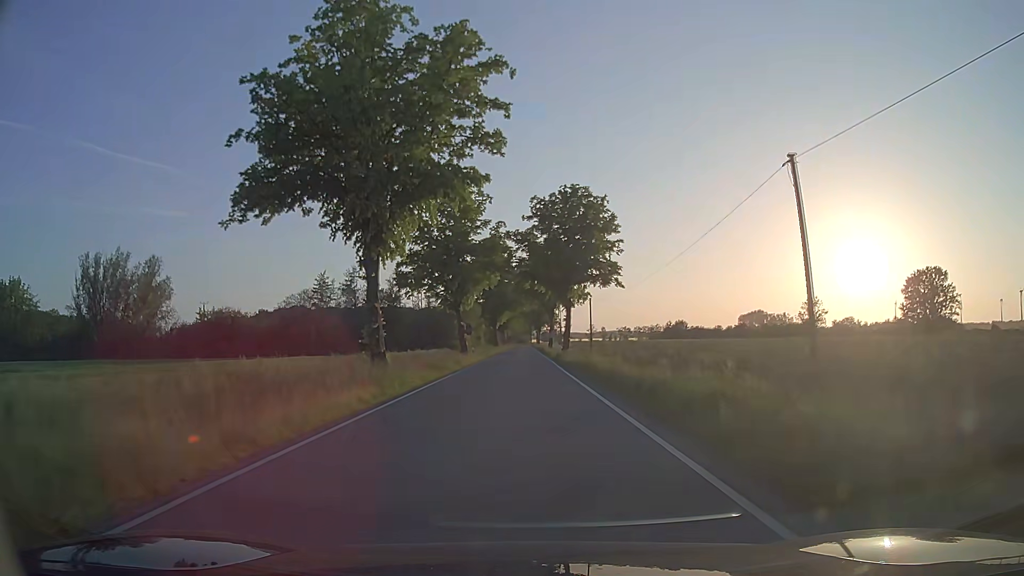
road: tertiary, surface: asphalt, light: Day
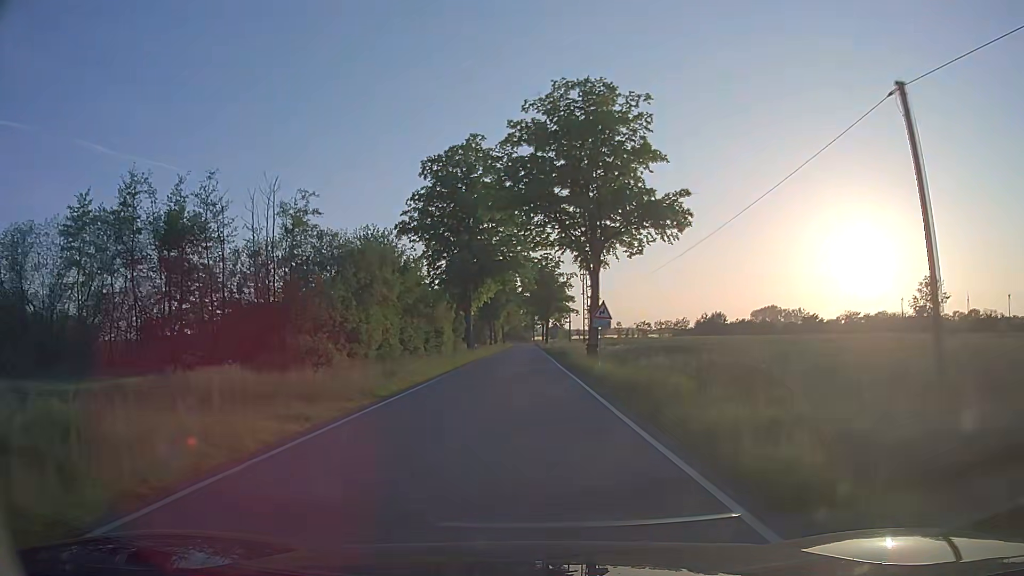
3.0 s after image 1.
(-0.1, +51.0) m; 0°
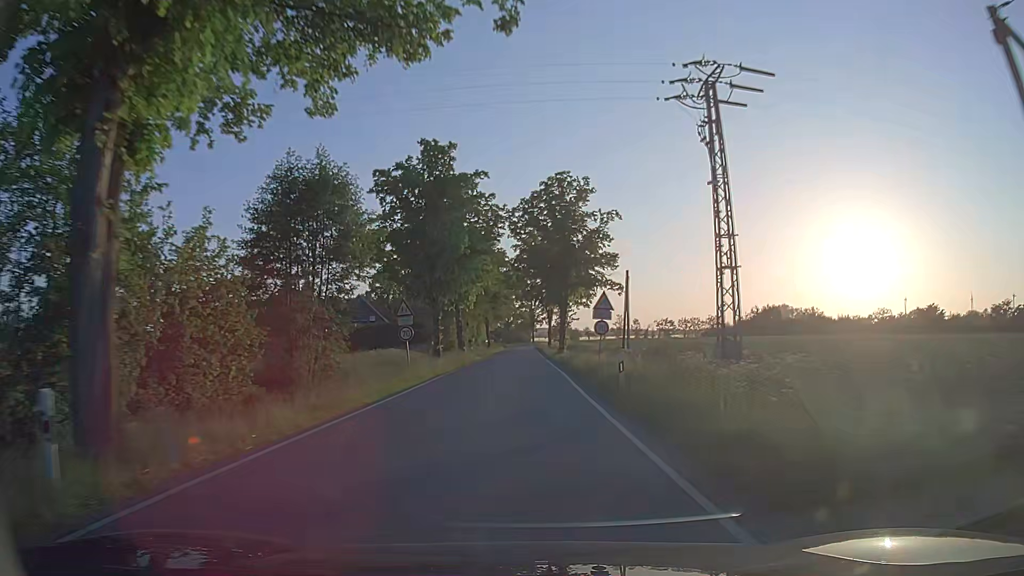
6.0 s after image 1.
(+0.3, +50.1) m; 0°
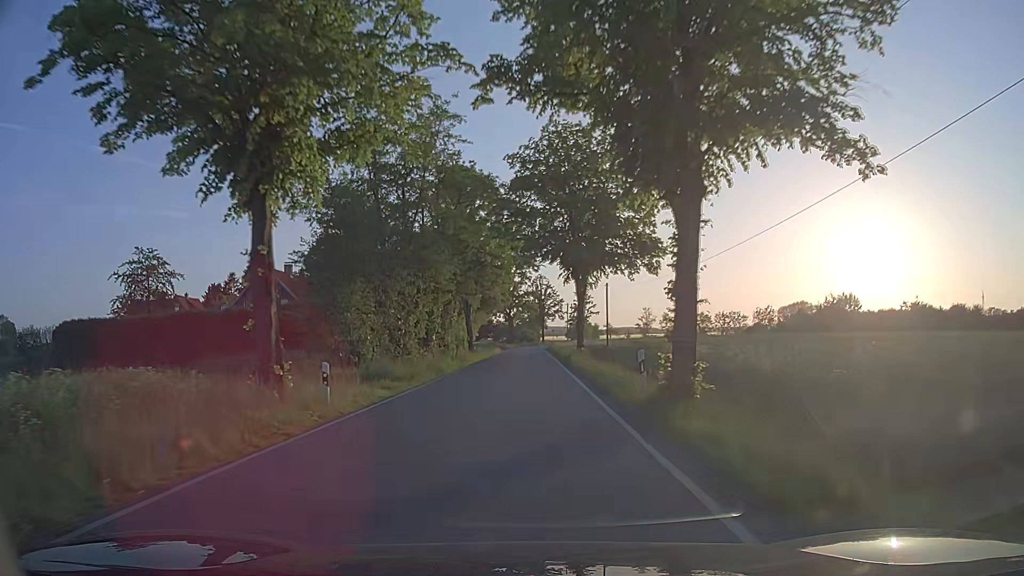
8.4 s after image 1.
(-0.2, +39.4) m; -1°
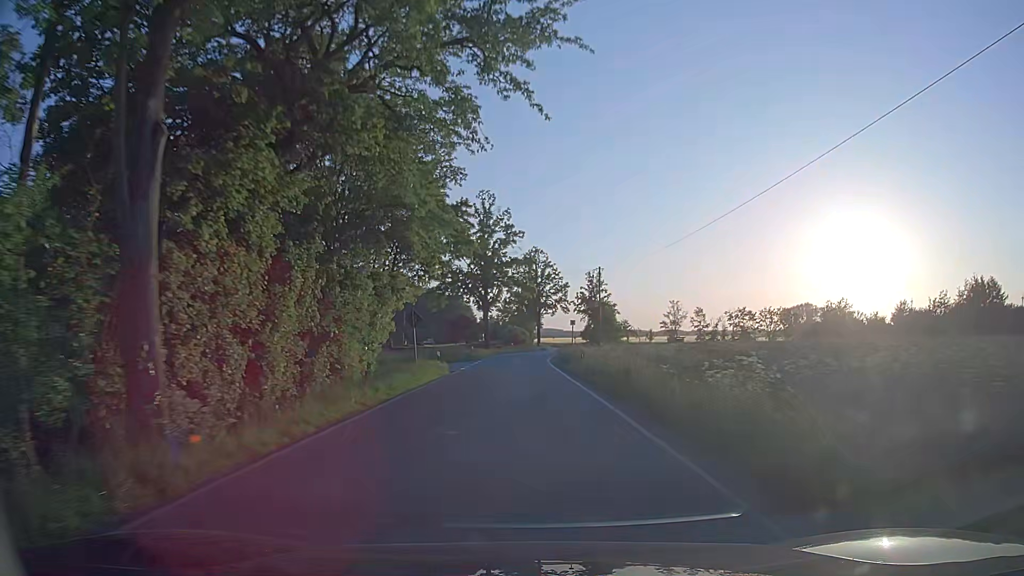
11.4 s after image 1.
(-0.1, +48.3) m; +1°
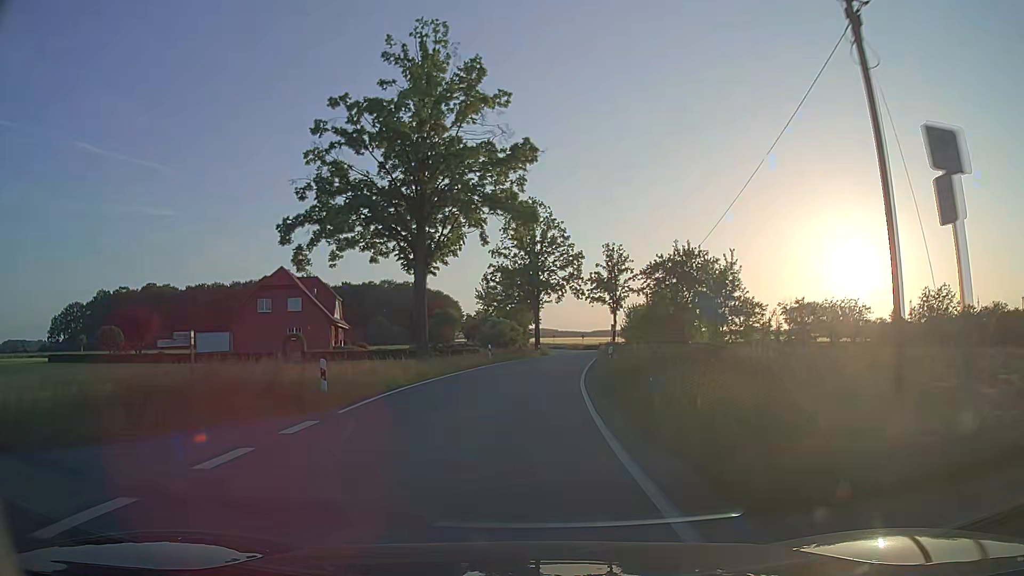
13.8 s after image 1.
(0.0, +37.1) m; 0°
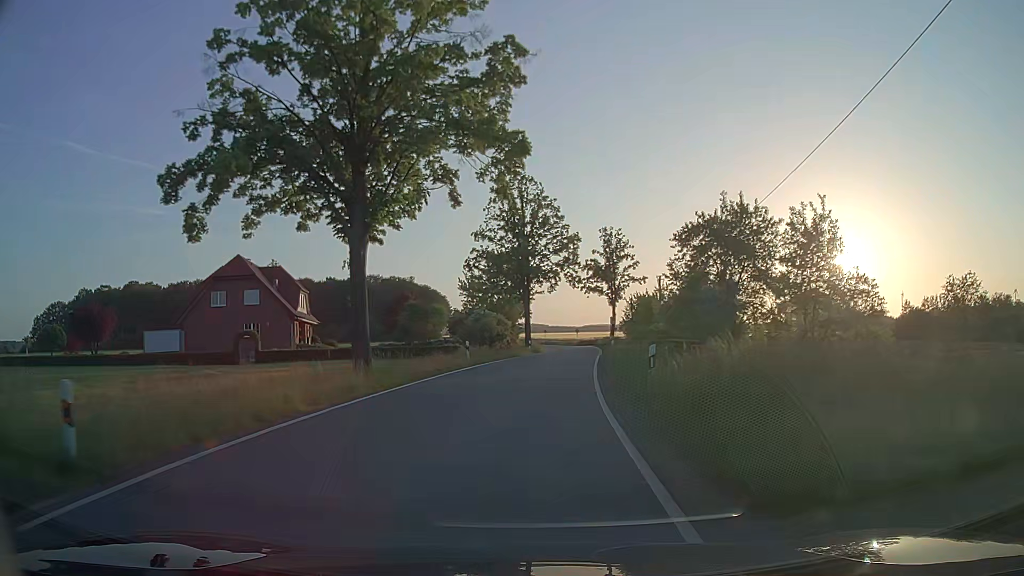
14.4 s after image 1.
(+0.1, +8.8) m; +2°
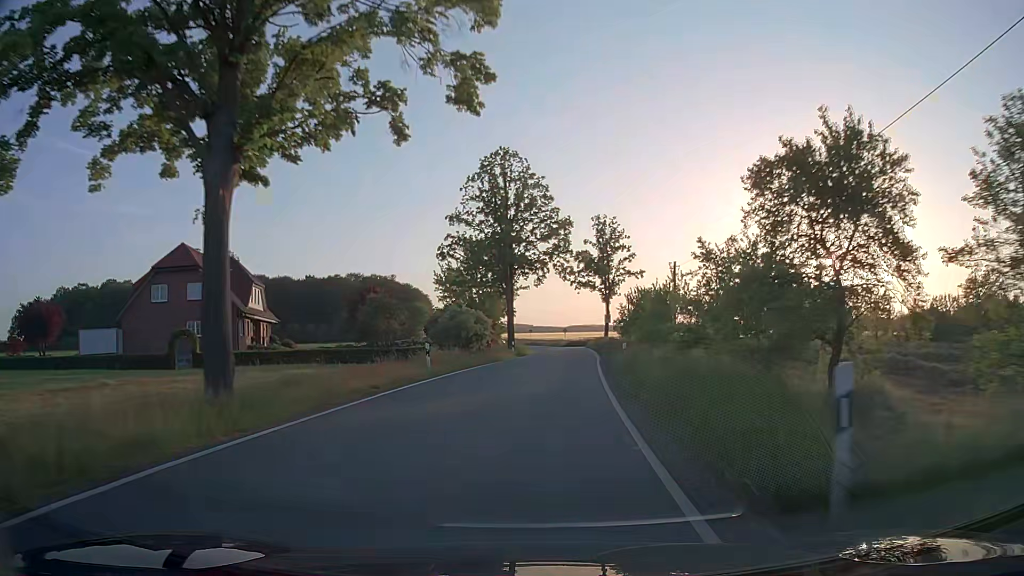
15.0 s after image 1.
(0.0, +8.4) m; +1°
(0, +10) (+1, +20) (+2, +30) (+3, +40) (+3, +50) (+4, +60) (+4, +70) (+5, +80) (+10, +88) (+19, +93) m
